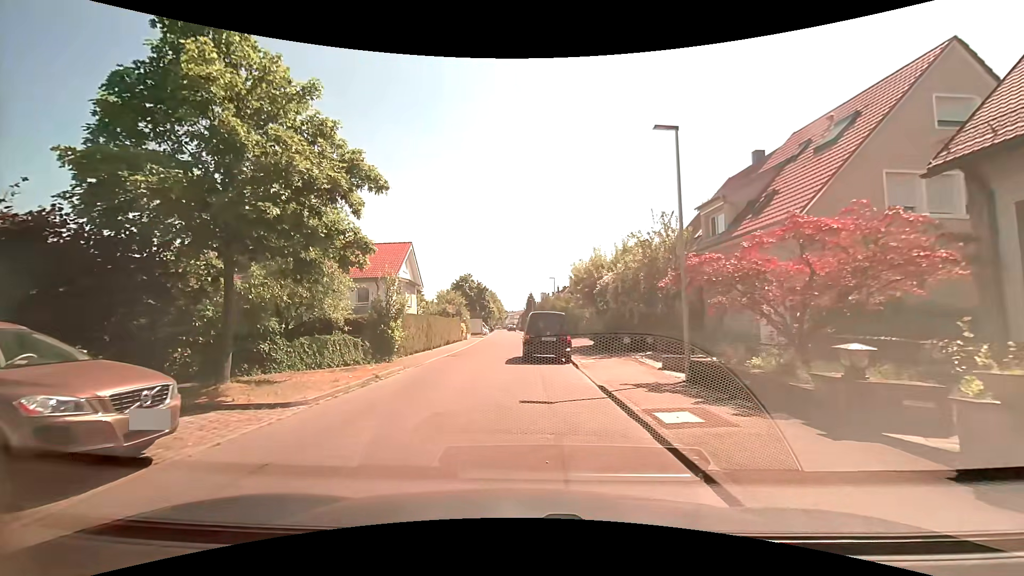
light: Day
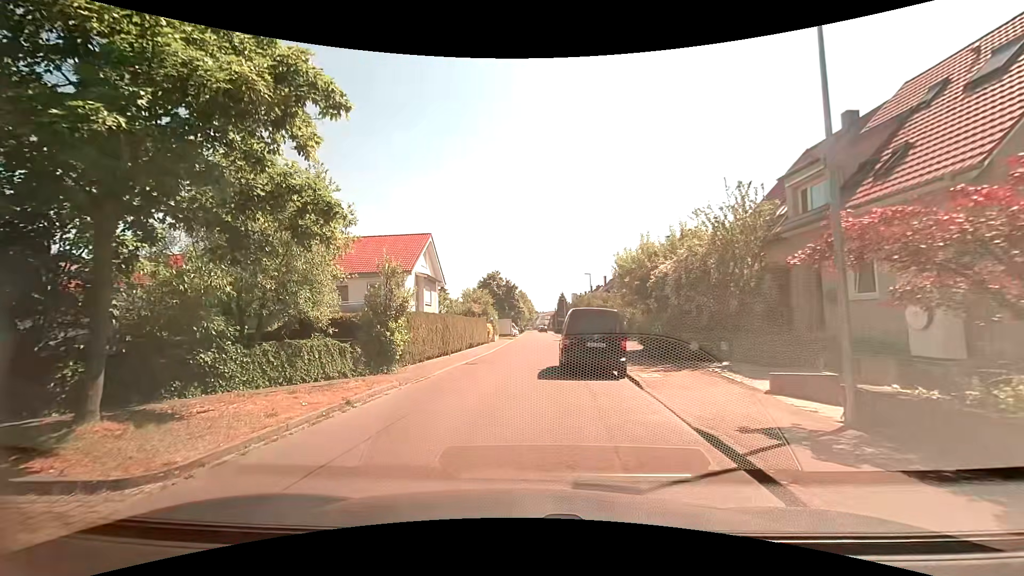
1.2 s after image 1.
(-0.1, +4.4) m; -4°
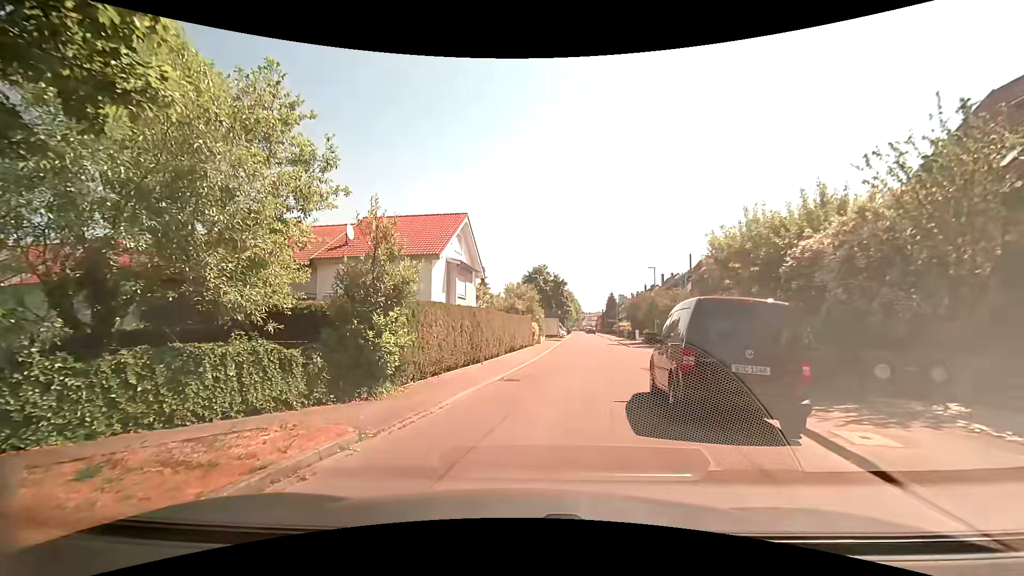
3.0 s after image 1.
(-0.3, +6.1) m; -5°
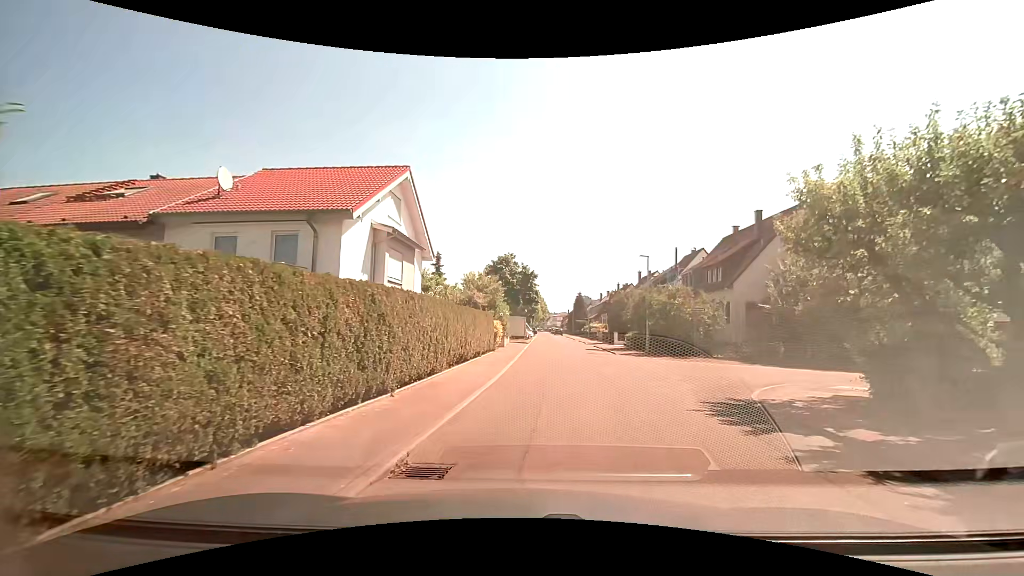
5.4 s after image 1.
(0.0, +8.2) m; +3°
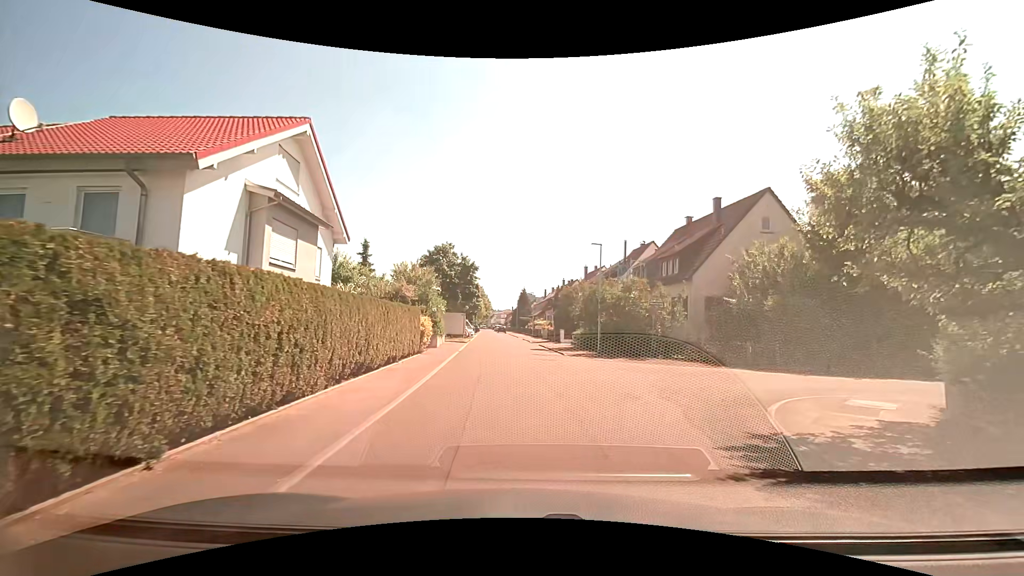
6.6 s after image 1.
(+0.3, +4.2) m; +7°
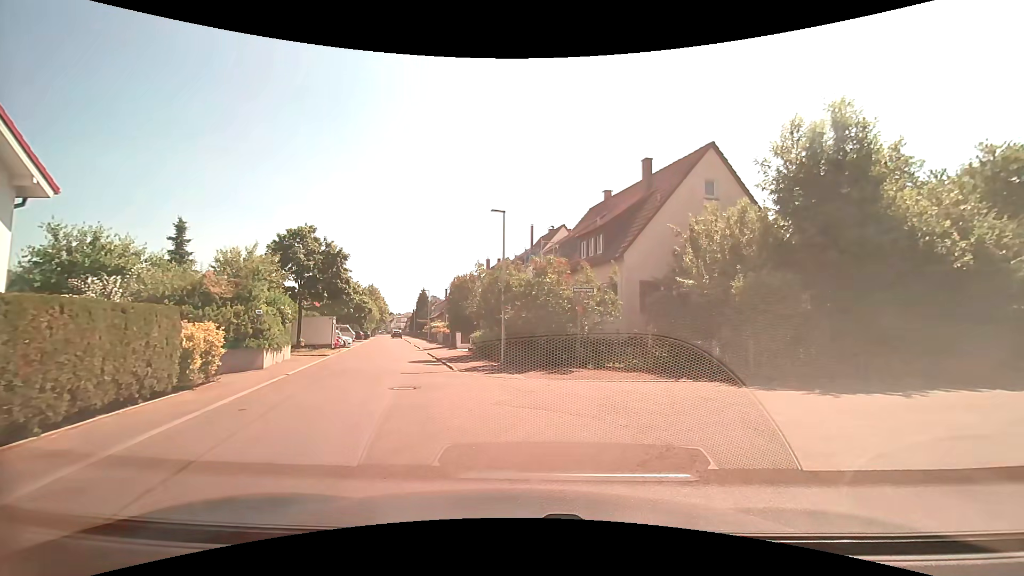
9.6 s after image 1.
(+0.9, +8.2) m; +10°
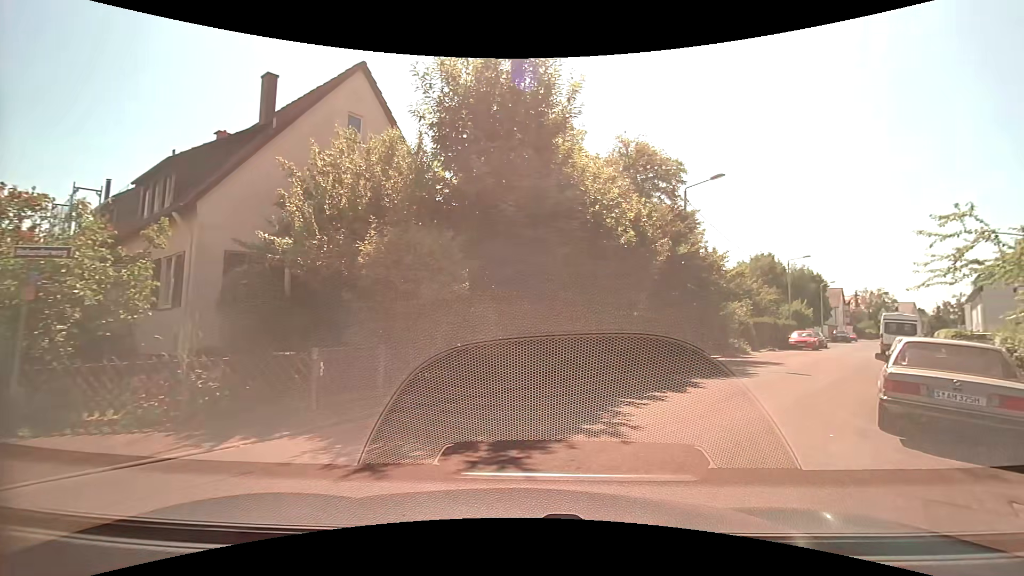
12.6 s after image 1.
(+2.6, +7.5) m; +37°
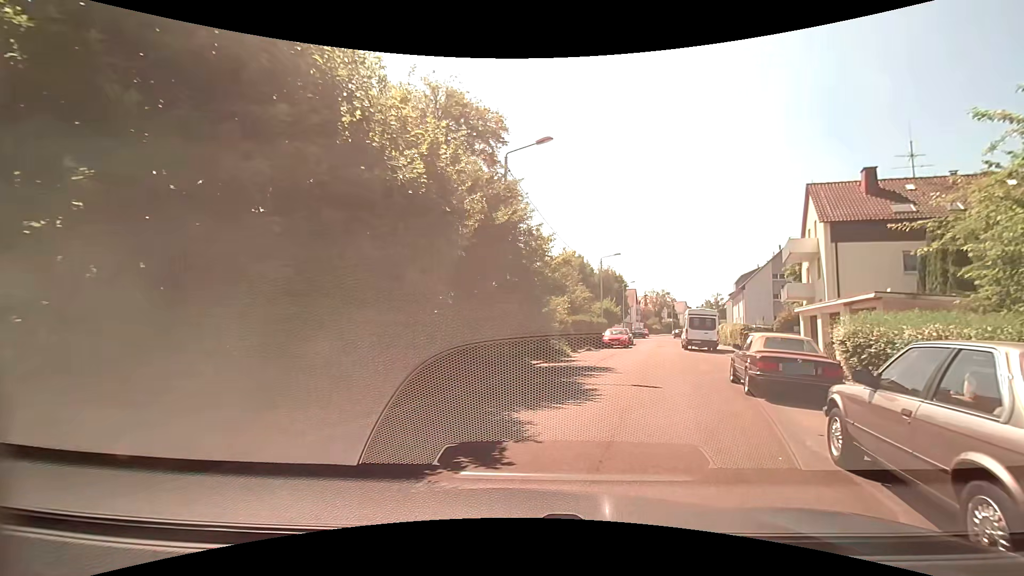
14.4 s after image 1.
(+1.1, +6.0) m; +21°
(+2, +10) (+4, +19) (+7, +29) (+9, +39) (+12, +48) (+17, +57) (+19, +67) (+20, +77) (+22, +87) (+25, +96) m
